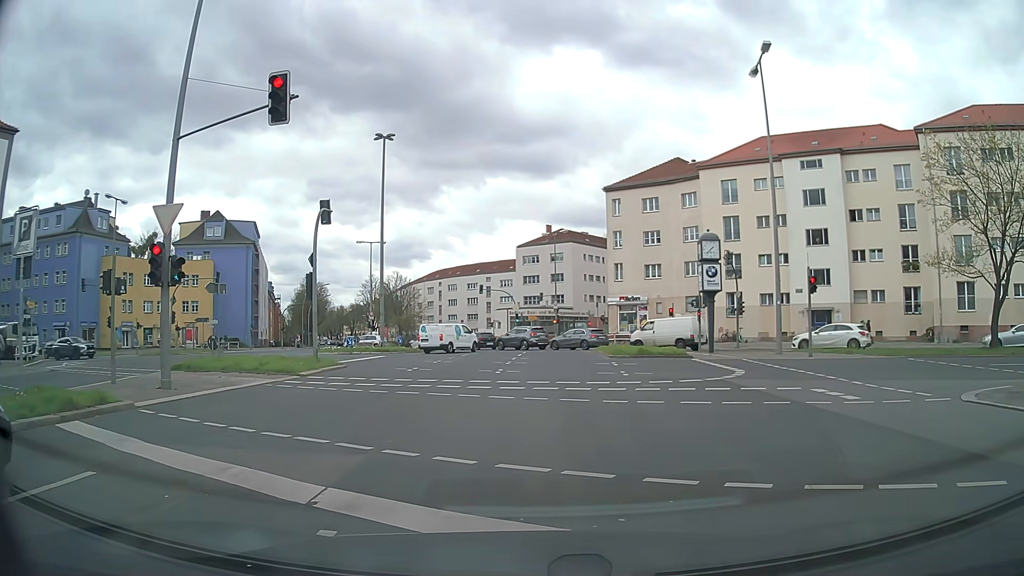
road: secondary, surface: asphalt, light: Day
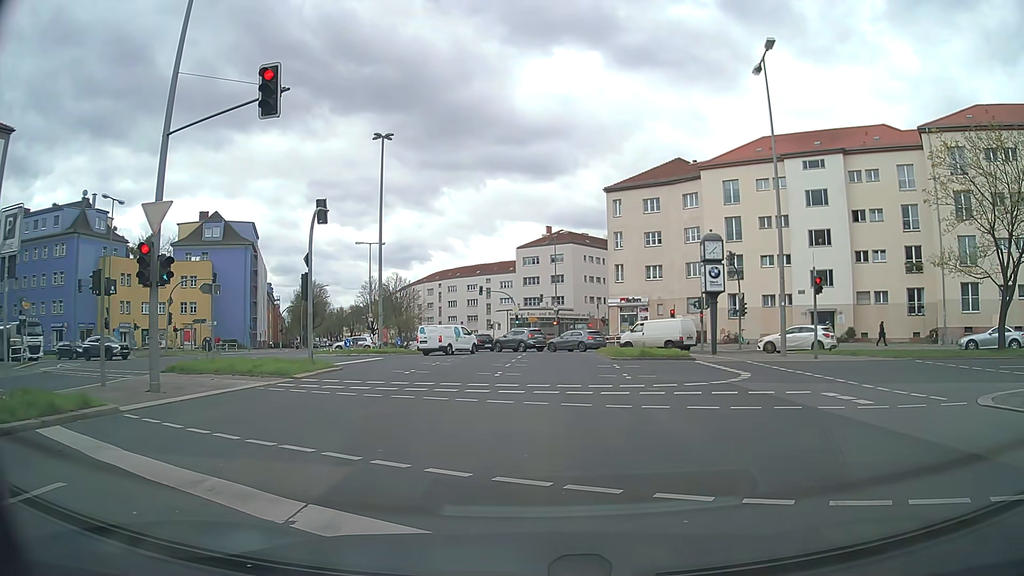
(0.0, +0.5) m; 0°
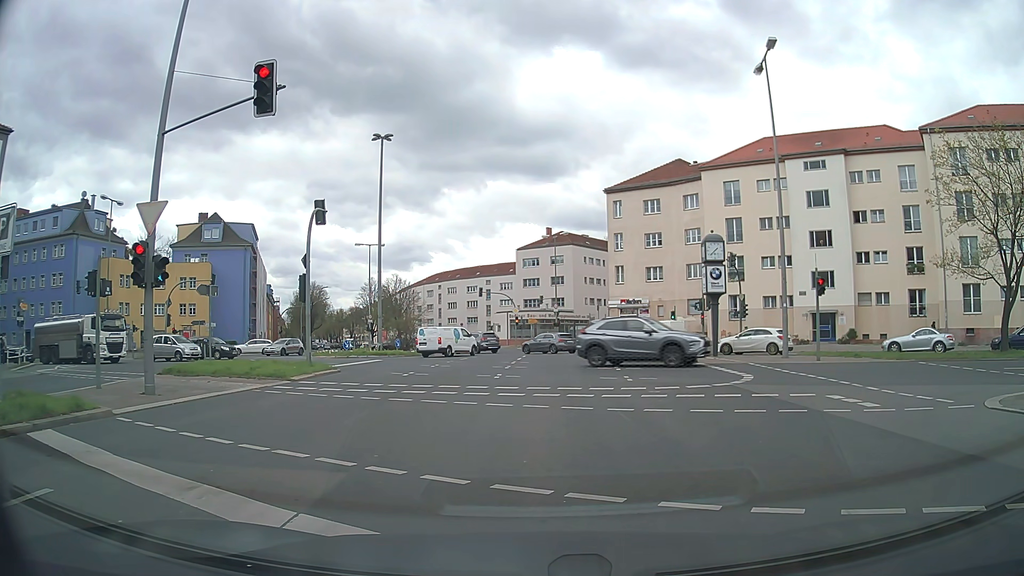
(0.0, +0.3) m; 0°
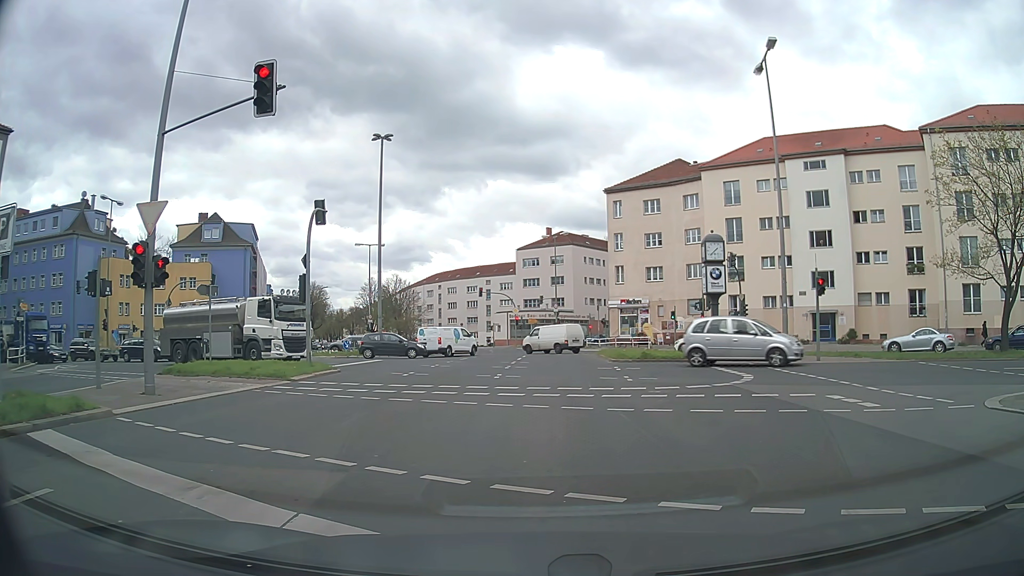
(0.0, 0.0) m; 0°
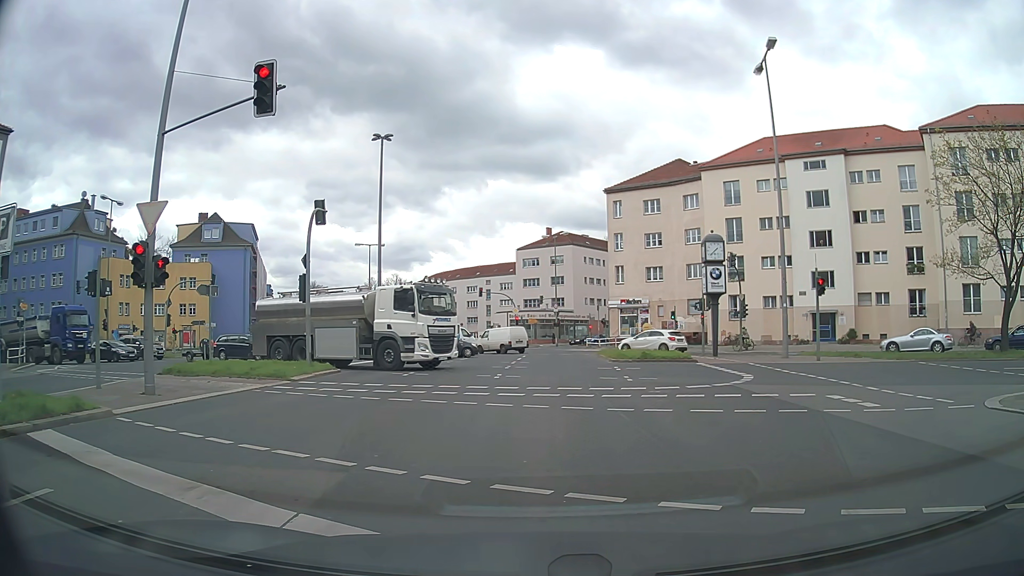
(0.0, 0.0) m; 0°
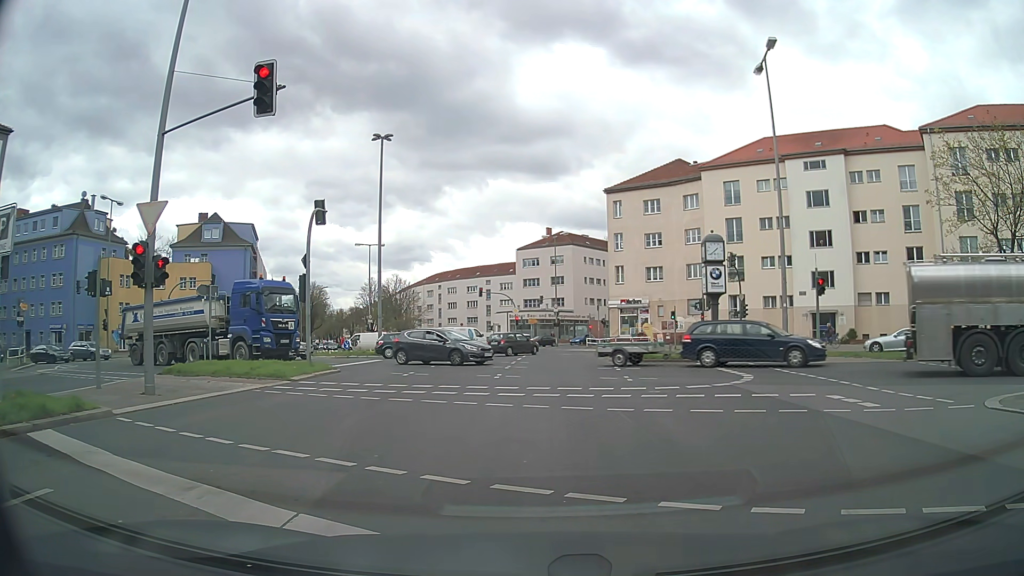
(0.0, 0.0) m; 0°
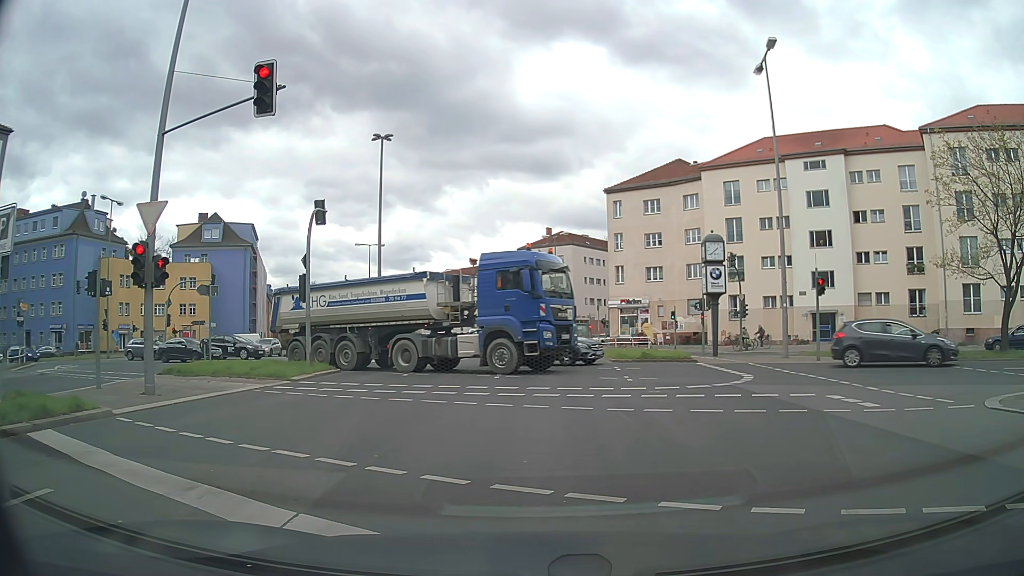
(0.0, 0.0) m; 0°
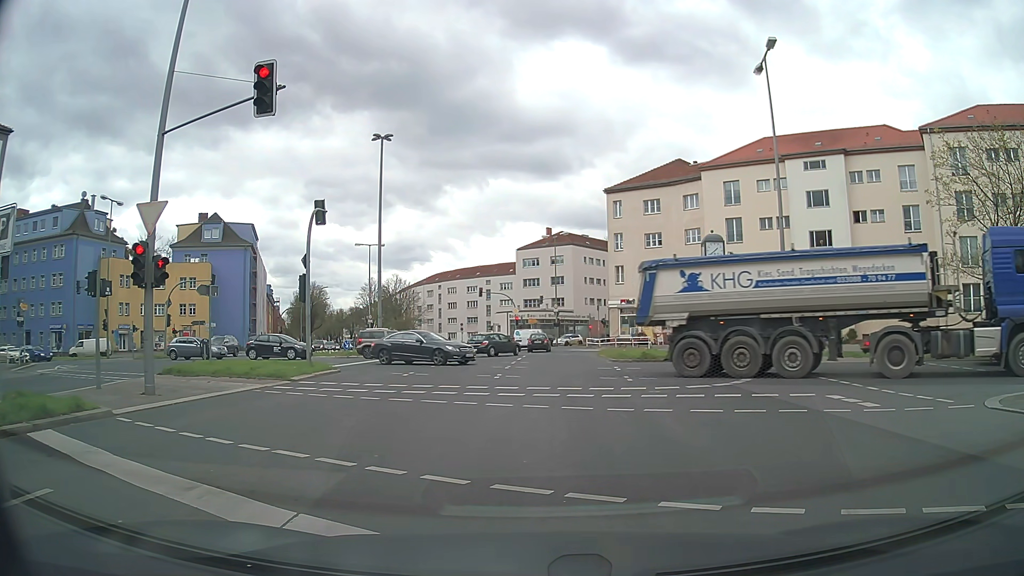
(0.0, 0.0) m; 0°
(0, +10) (0, +20) (0, +30) (0, +40) (+1, +50) (0, +60) (+1, +70) (+5, +79) (+11, +87) (+17, +95) m
